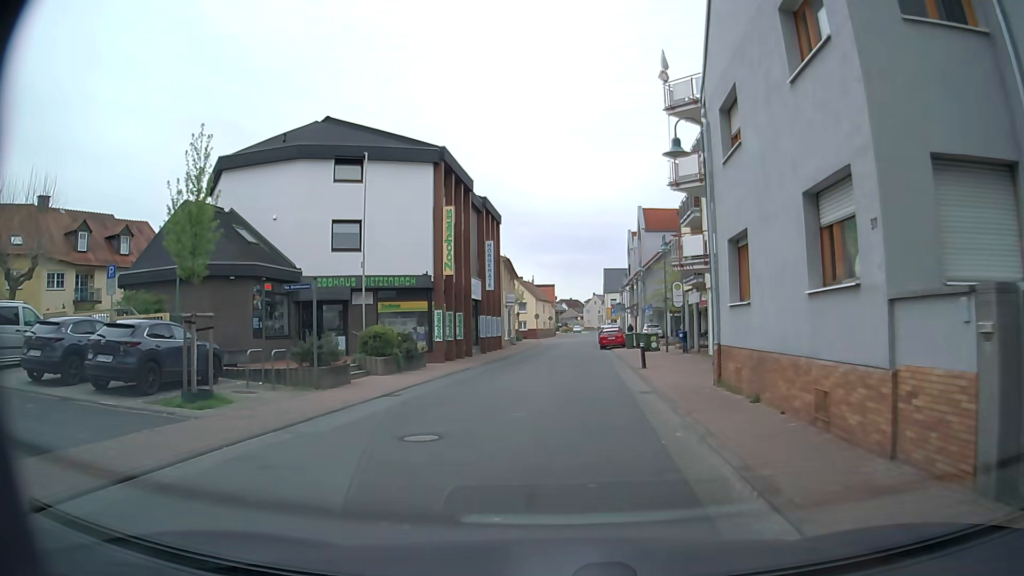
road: unclassified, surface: asphalt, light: Day
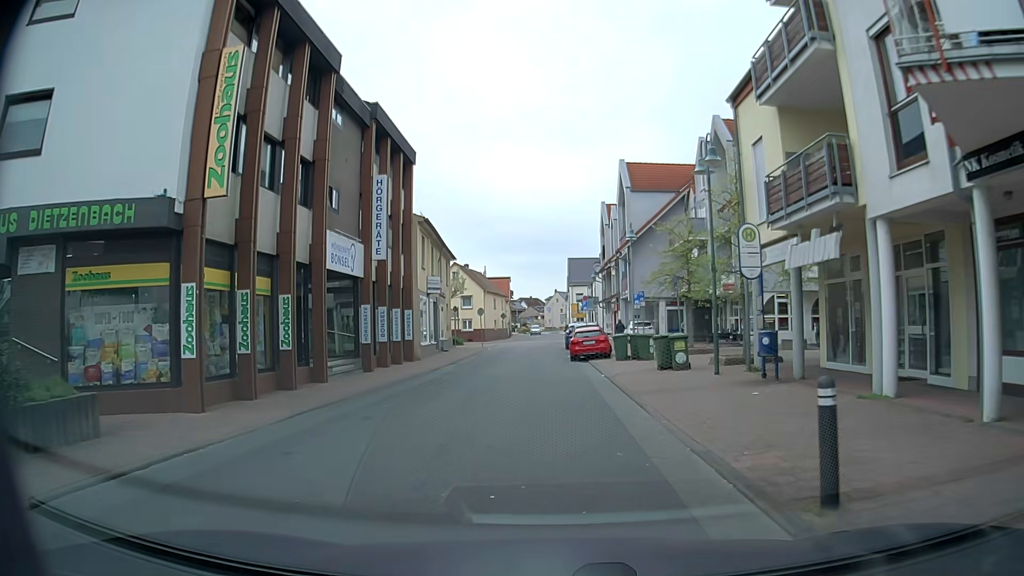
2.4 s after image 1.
(+0.8, +18.3) m; +3°
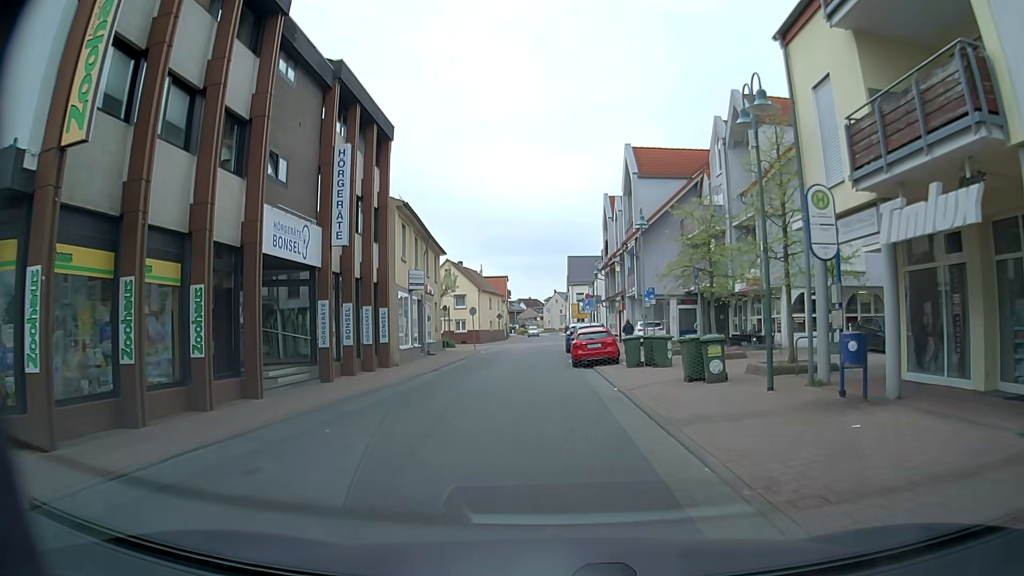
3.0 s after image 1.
(0.0, +4.3) m; +1°
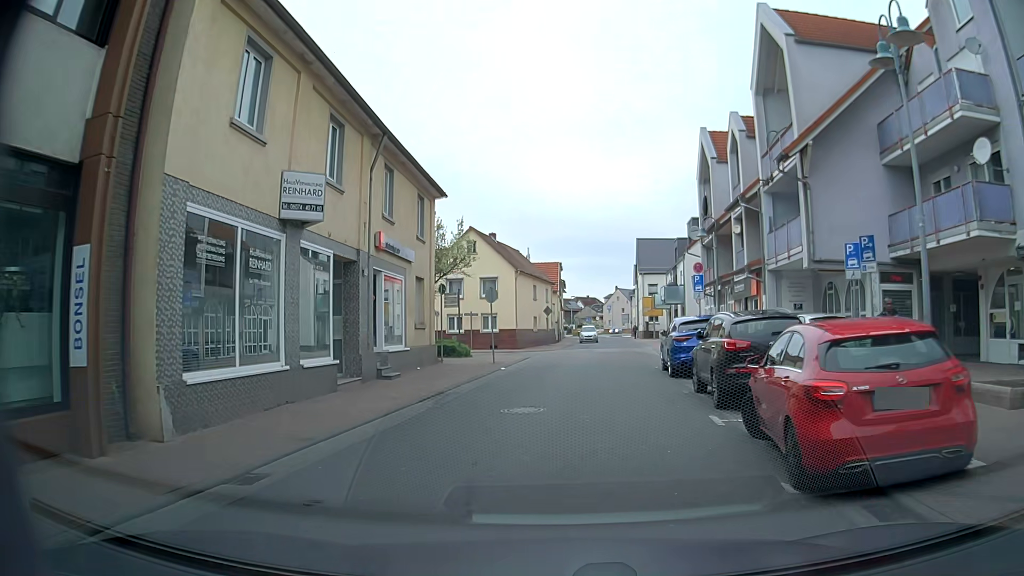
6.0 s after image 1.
(-0.8, +20.1) m; -5°
(0, +10) (+1, +20) (+3, +30) (+4, +40) (+5, +50) (+6, +60) (+7, +70) (+7, +80) (+8, +90) (+9, +100) m
